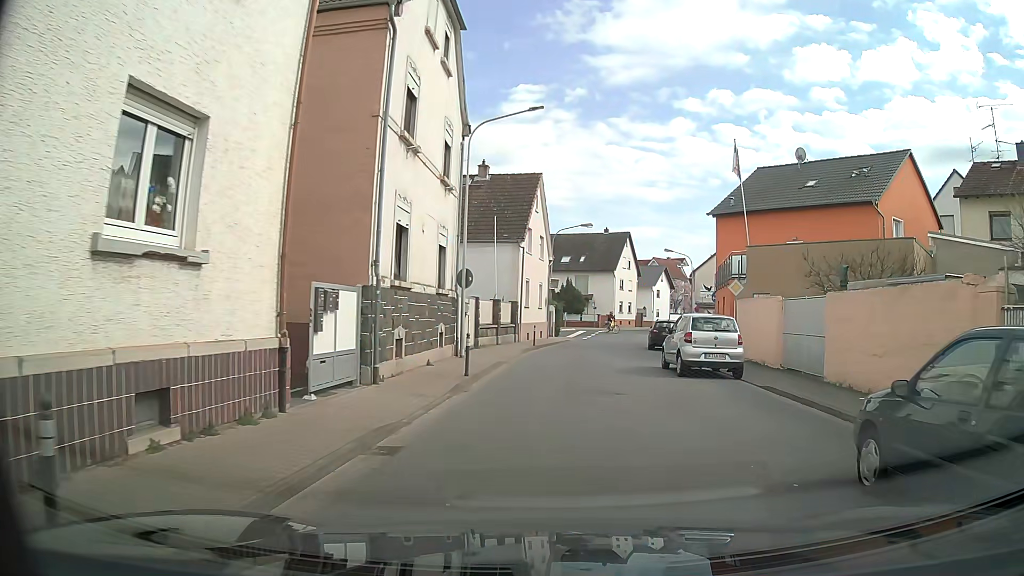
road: tertiary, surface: asphalt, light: Day
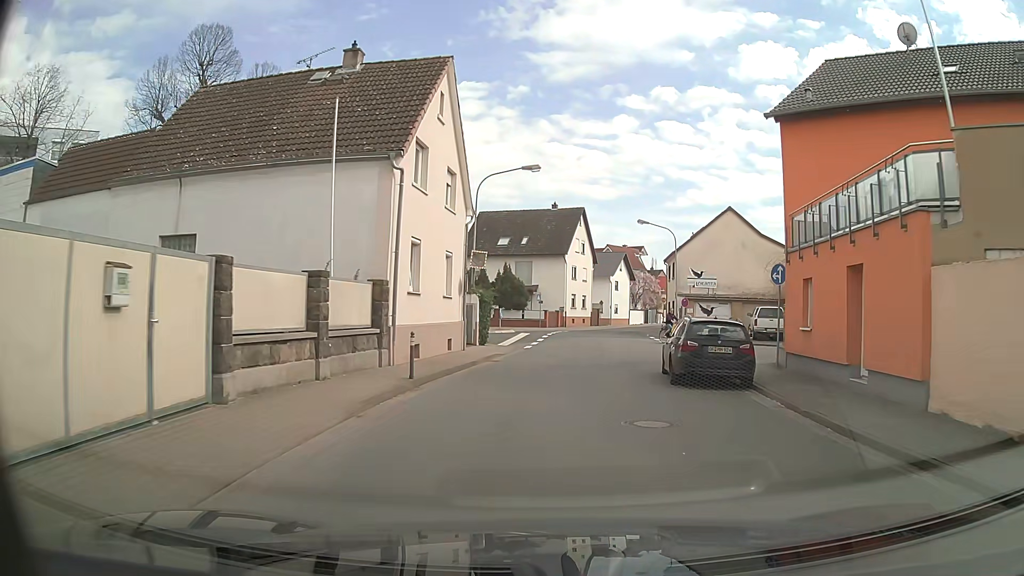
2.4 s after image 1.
(+0.8, +17.7) m; +4°
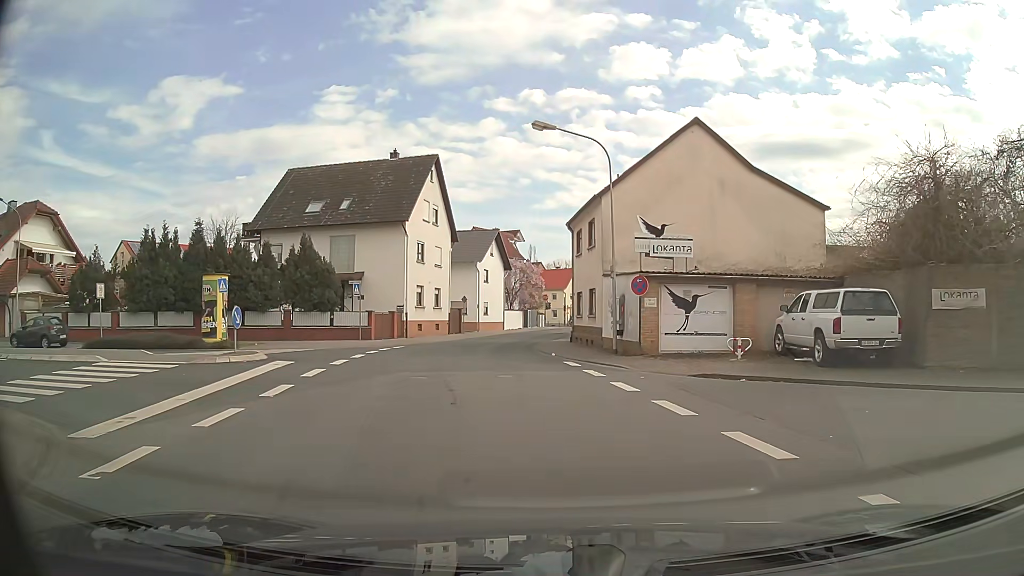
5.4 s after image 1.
(+2.3, +23.3) m; +12°
(0, +10) (-3, +19) (-12, +22) (-22, +22) (-32, +21) (-42, +21) (-52, +22) (-62, +25) (-71, +28) (-81, +31) m
